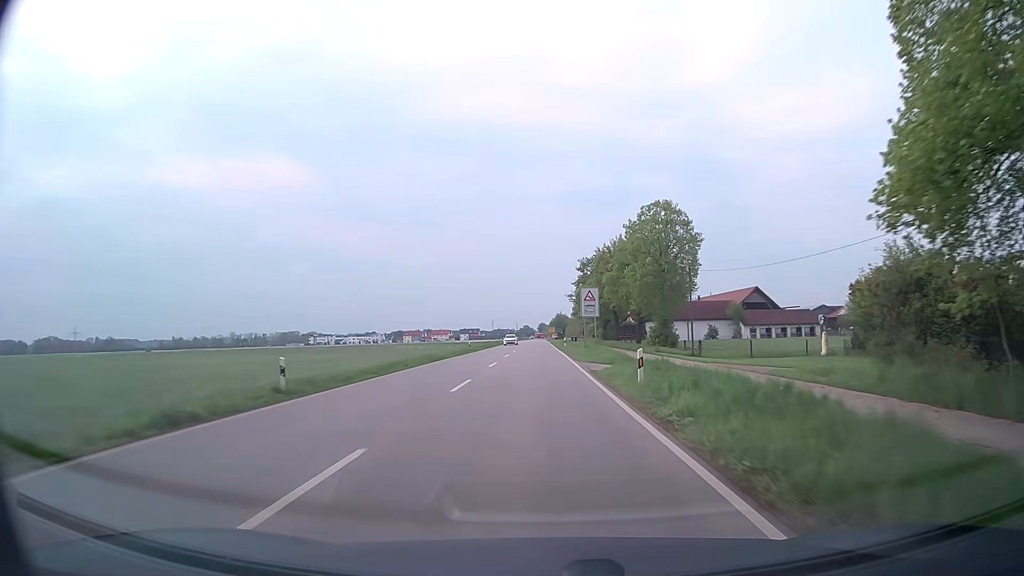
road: secondary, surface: asphalt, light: Day
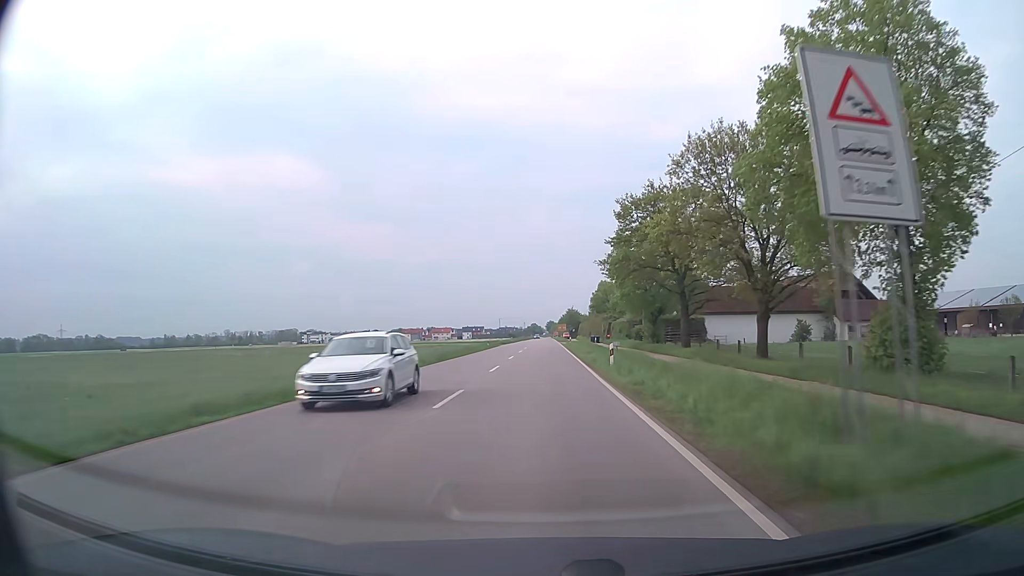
(-0.2, +39.5) m; -1°
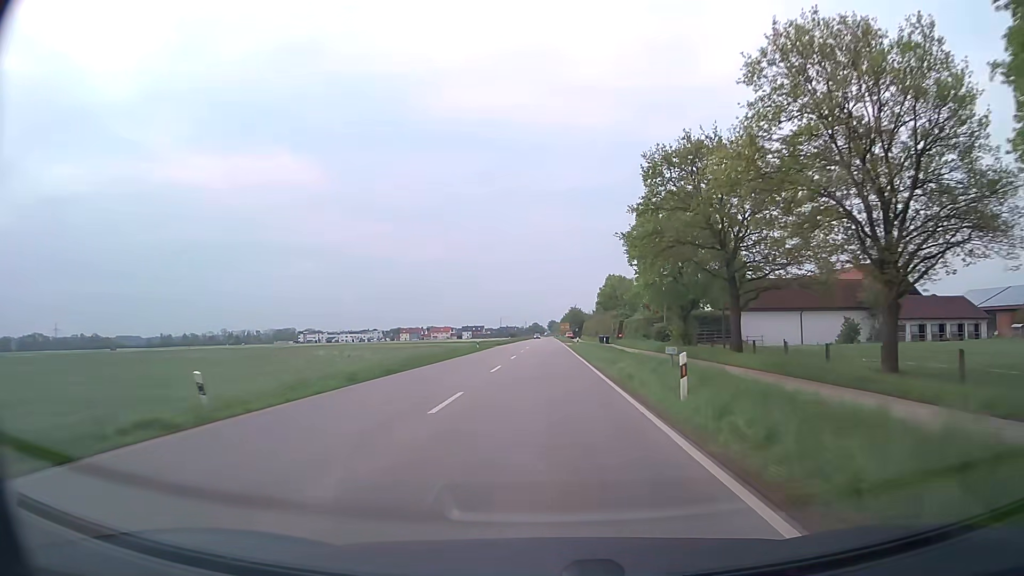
(0.0, +13.0) m; 0°
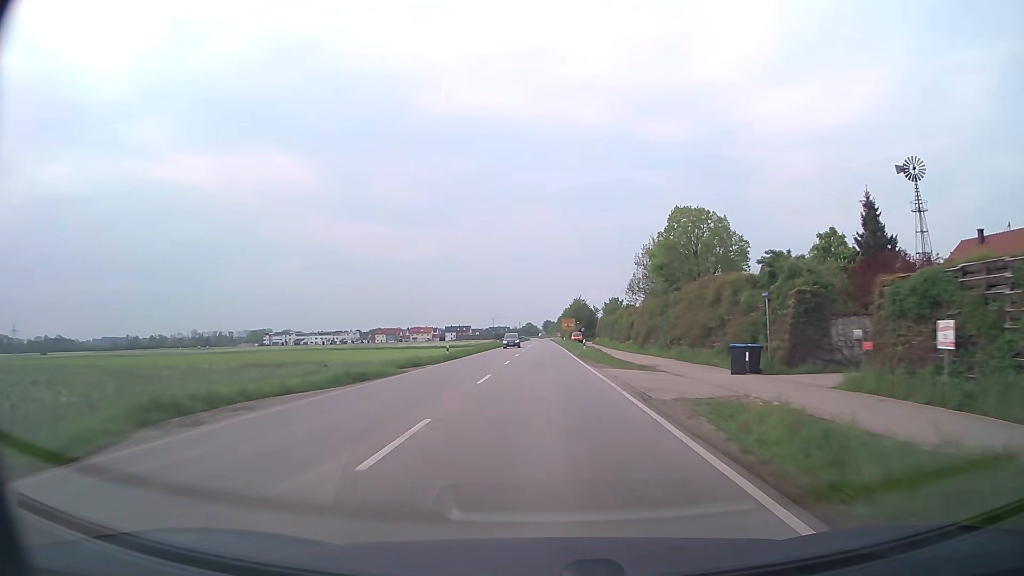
(+0.1, +64.9) m; 0°
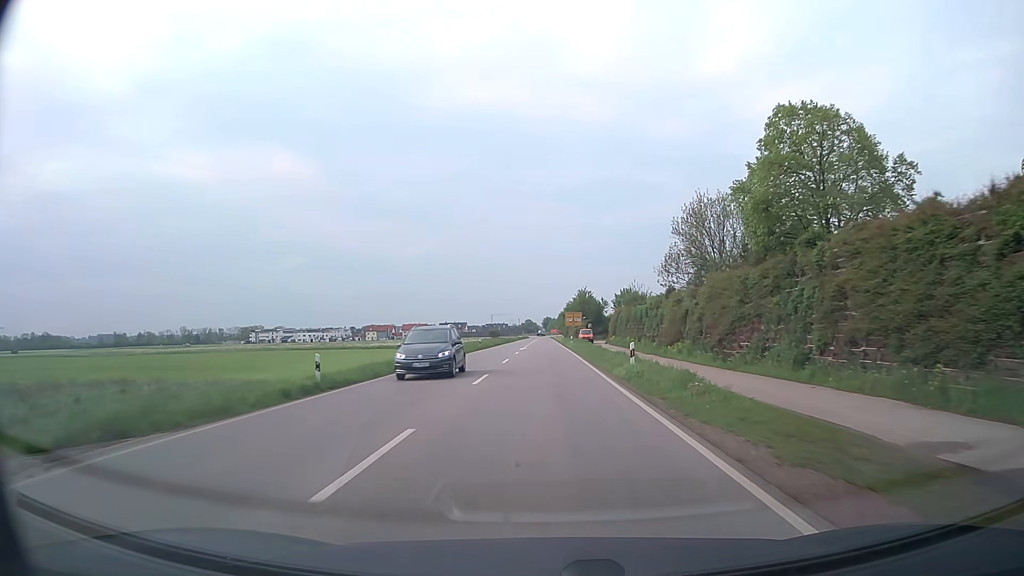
(-0.1, +25.3) m; 0°
(0, +10) (0, +20) (0, +30) (0, +40) (0, +50) (0, +60) (0, +70) (0, +80) (0, +90) (0, +100) m
